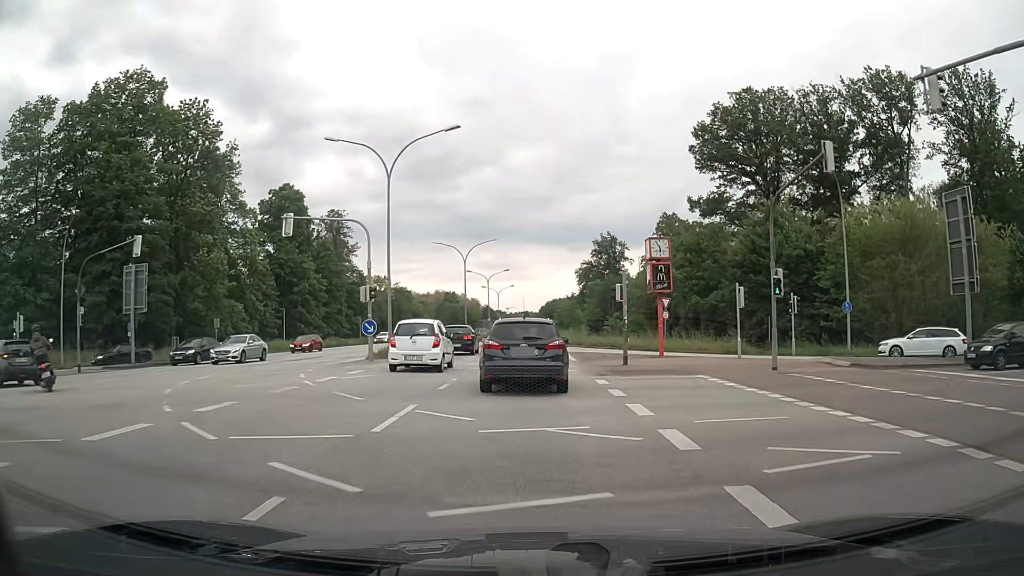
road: primary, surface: asphalt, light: Day
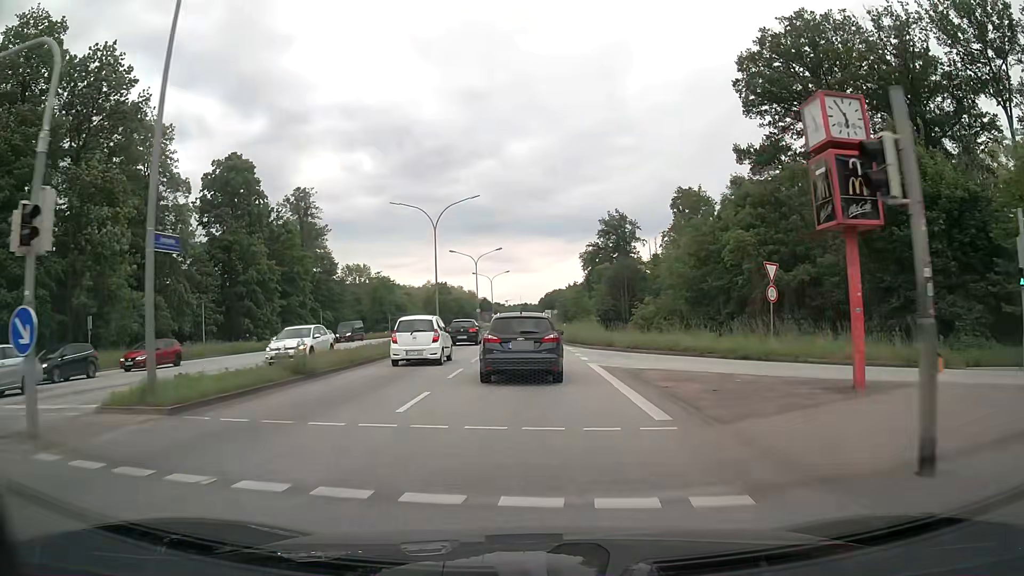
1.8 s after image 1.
(+0.2, +19.5) m; 0°
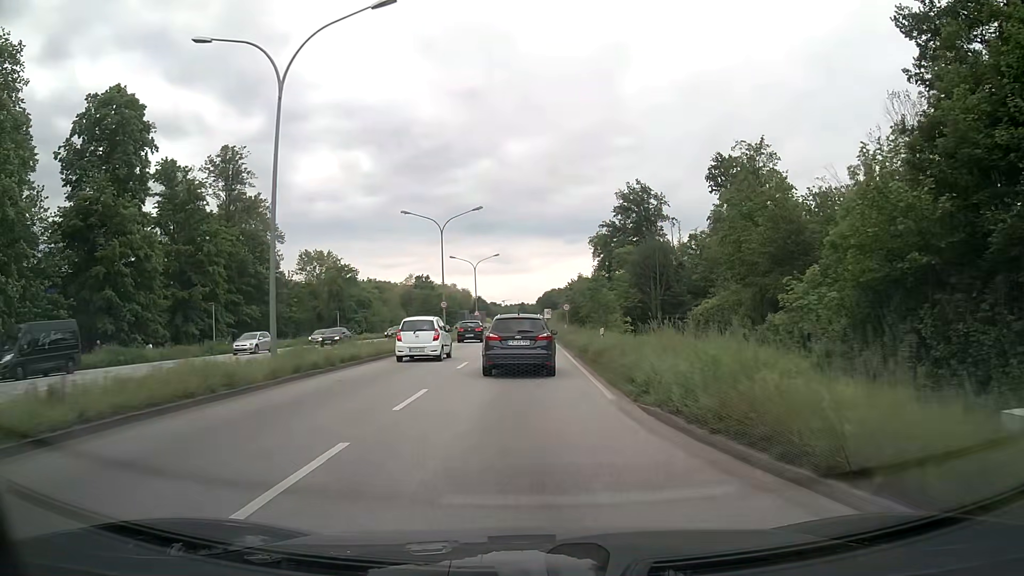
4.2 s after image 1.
(0.0, +29.9) m; 0°
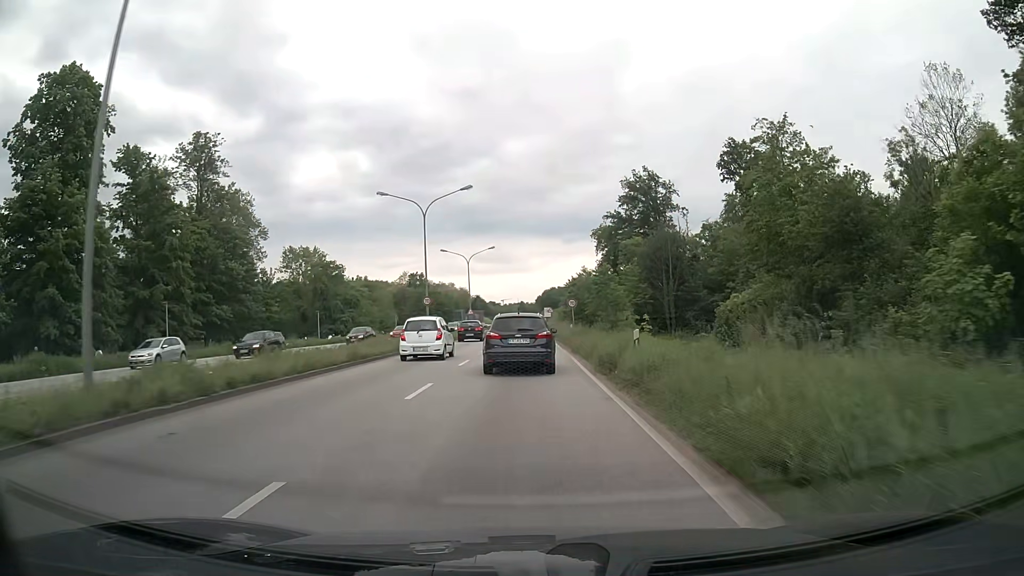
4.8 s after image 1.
(0.0, +8.0) m; 0°
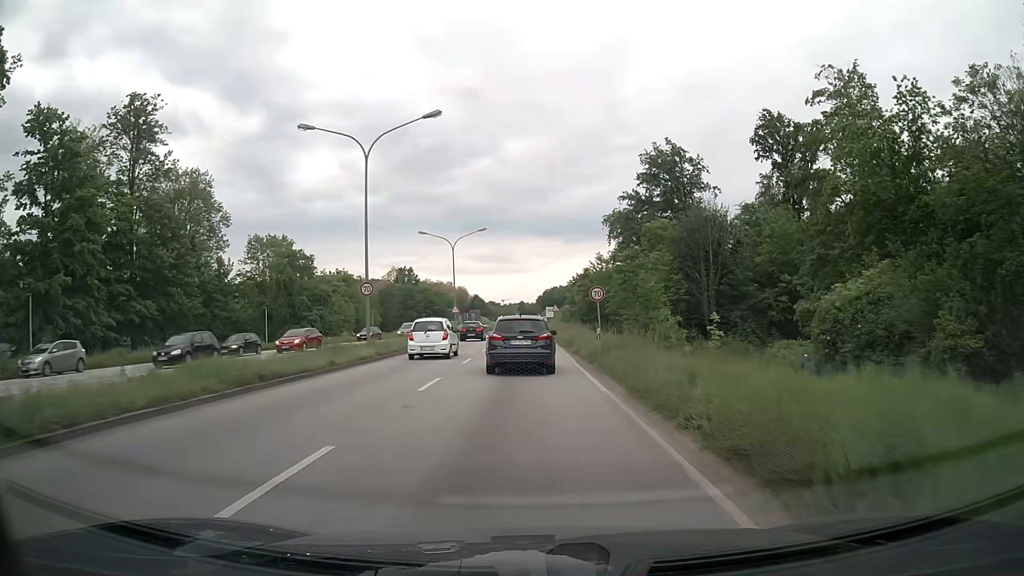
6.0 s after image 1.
(0.0, +16.3) m; 0°
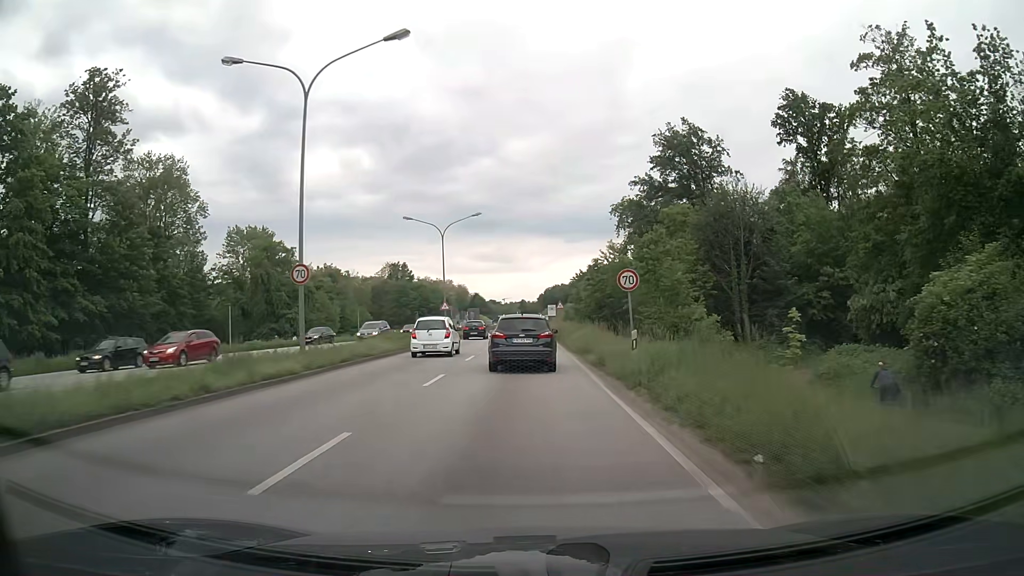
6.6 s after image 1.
(0.0, +8.4) m; 0°
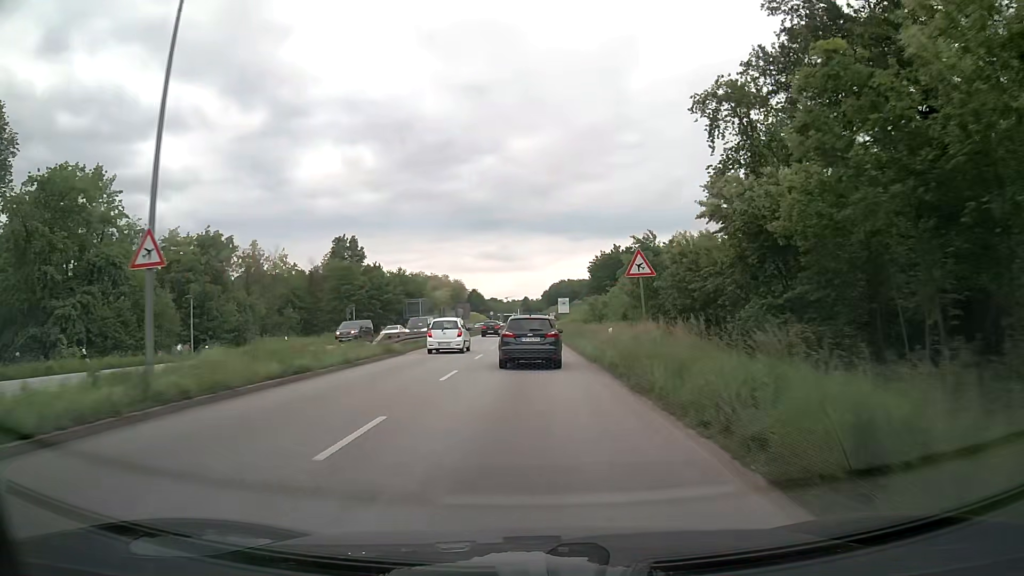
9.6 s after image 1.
(0.0, +44.0) m; 0°
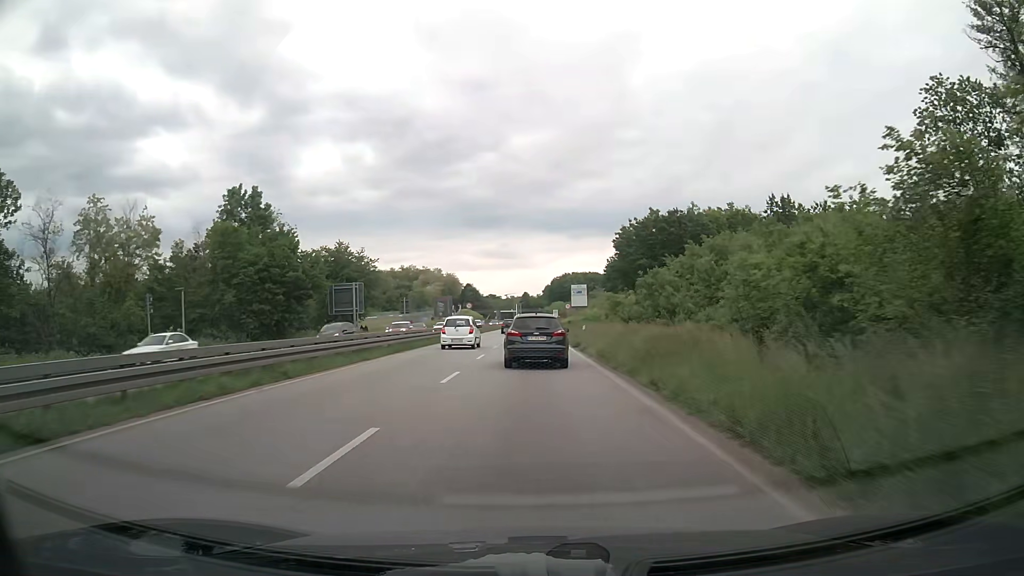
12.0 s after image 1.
(-0.1, +37.4) m; 0°
(0, +10) (0, +20) (0, +30) (0, +40) (0, +50) (0, +60) (+1, +70) (+2, +80) (+3, +90) (+3, +100) m
